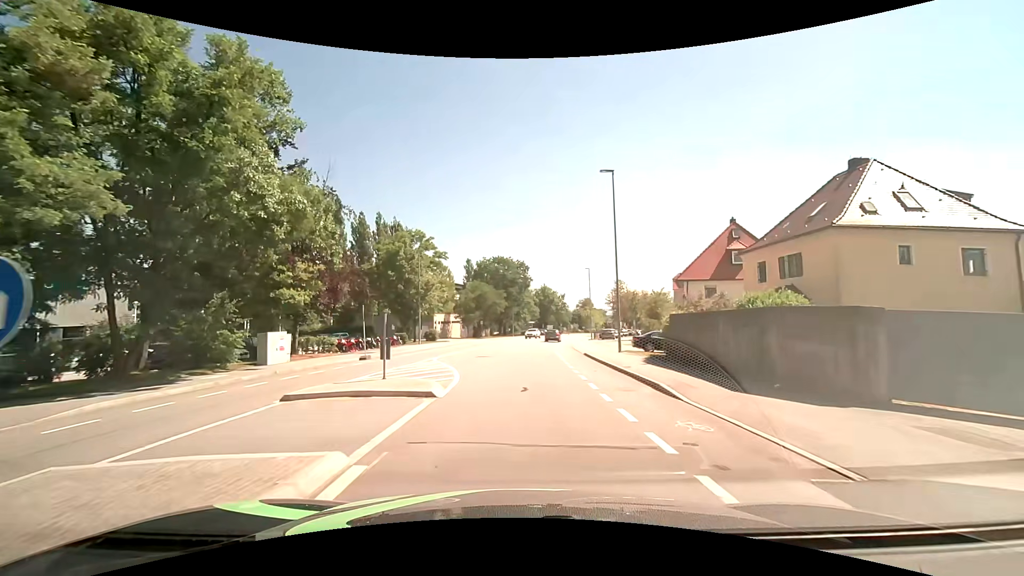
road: tertiary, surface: asphalt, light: Day
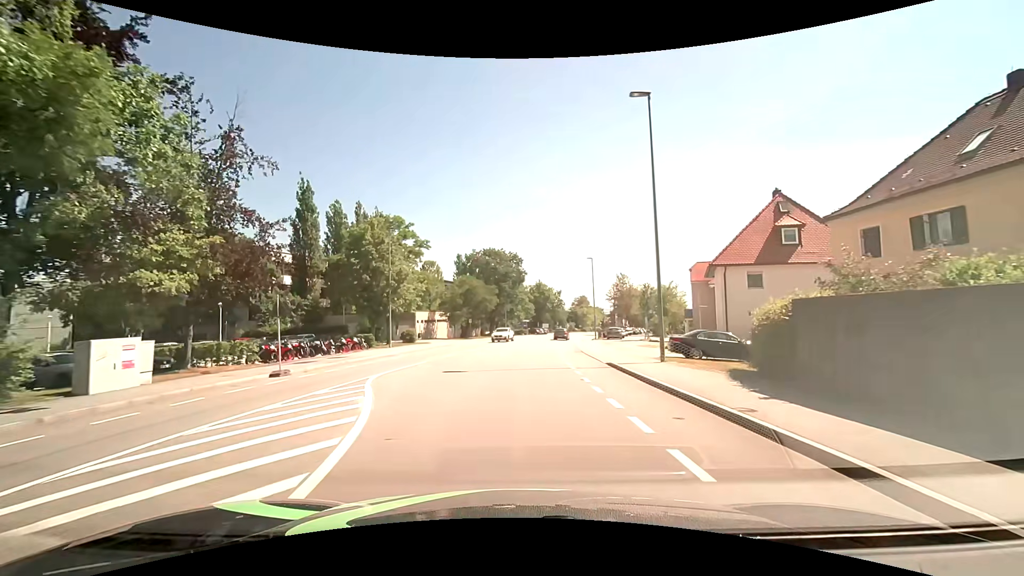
(+0.1, +9.3) m; +1°
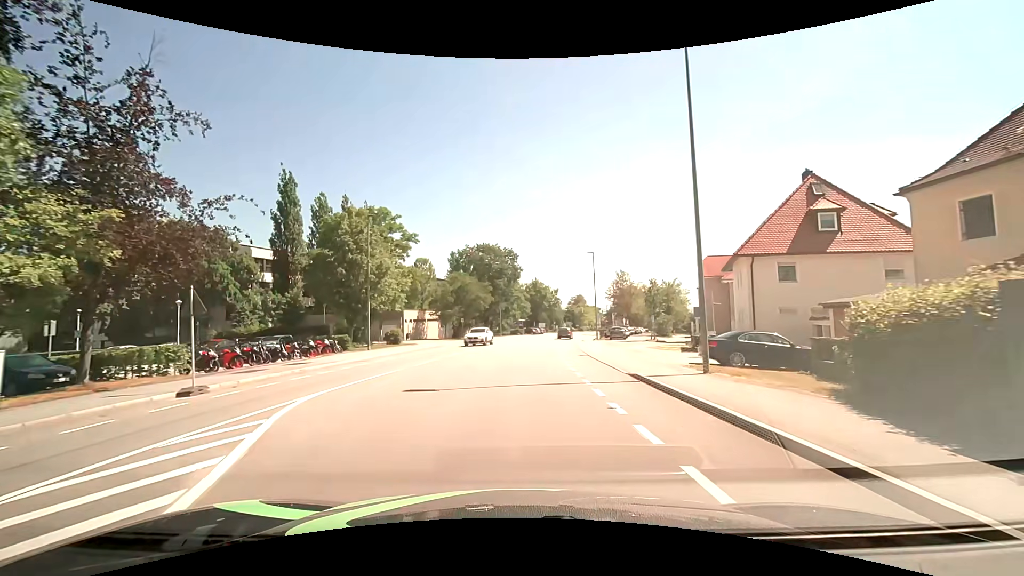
(0.0, +4.7) m; +1°
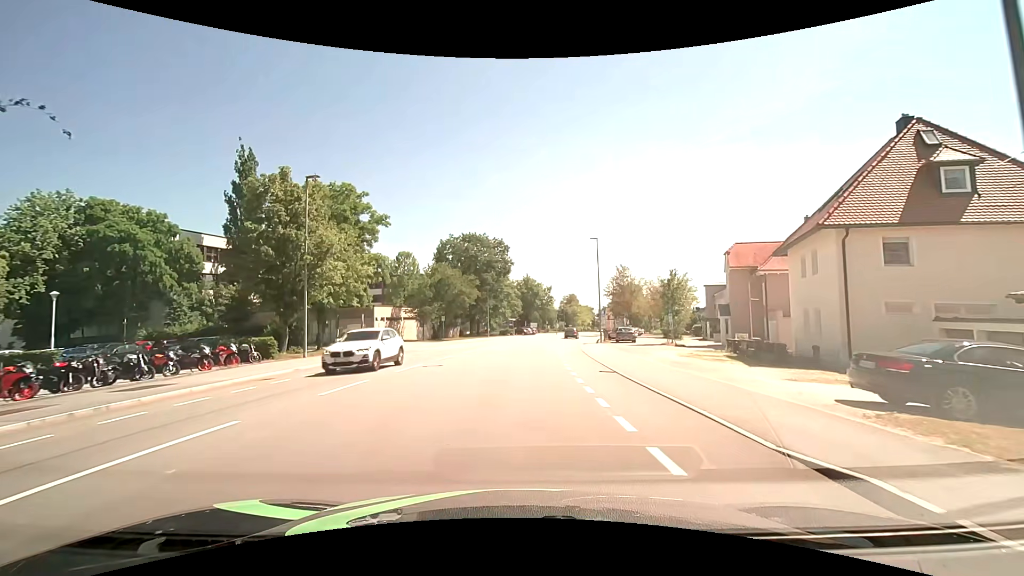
(+0.1, +9.3) m; +1°
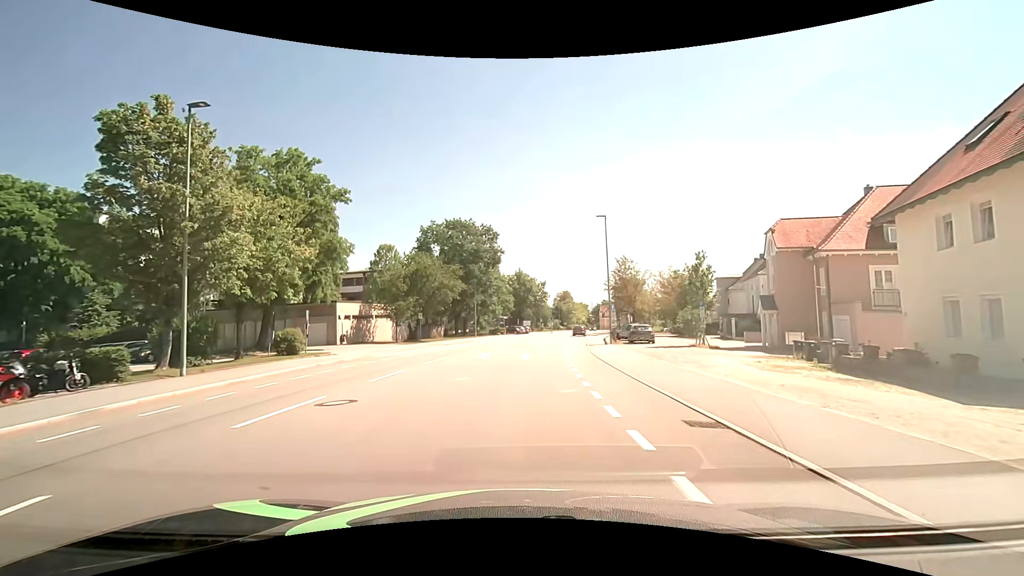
(0.0, +9.2) m; 0°
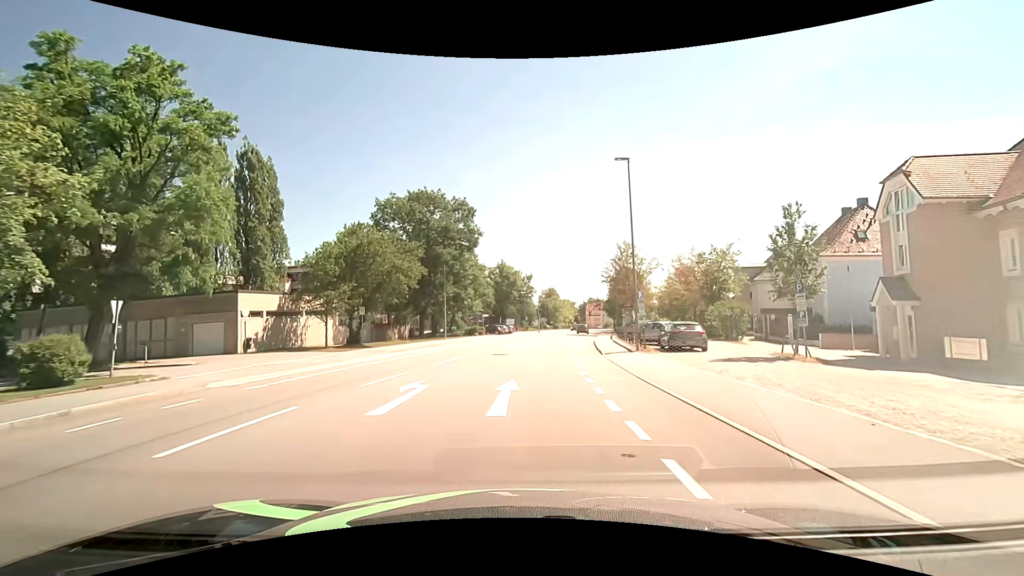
(+0.3, +13.7) m; +2°
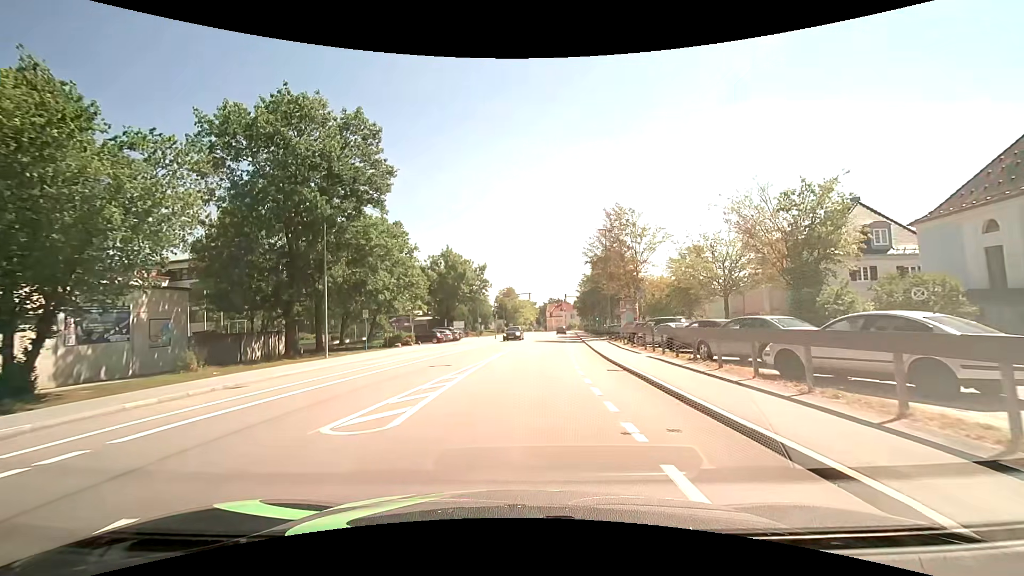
(+0.9, +22.5) m; +5°
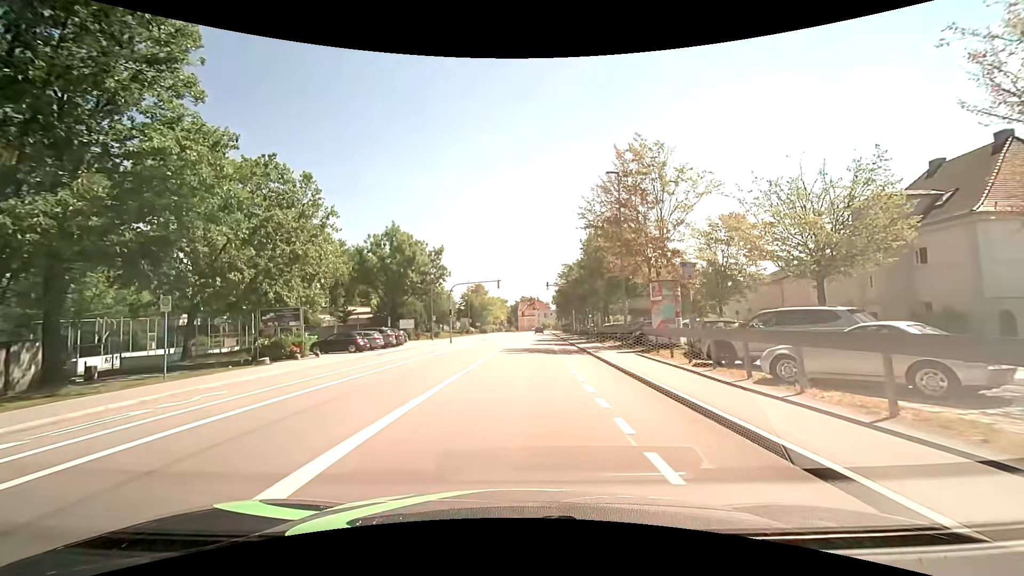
(+0.5, +17.9) m; +3°
(0, +10) (0, +20) (+1, +30) (+1, +40) (+1, +50) (+2, +60) (+2, +70) (+3, +80) (+3, +90) (+4, +100) m
